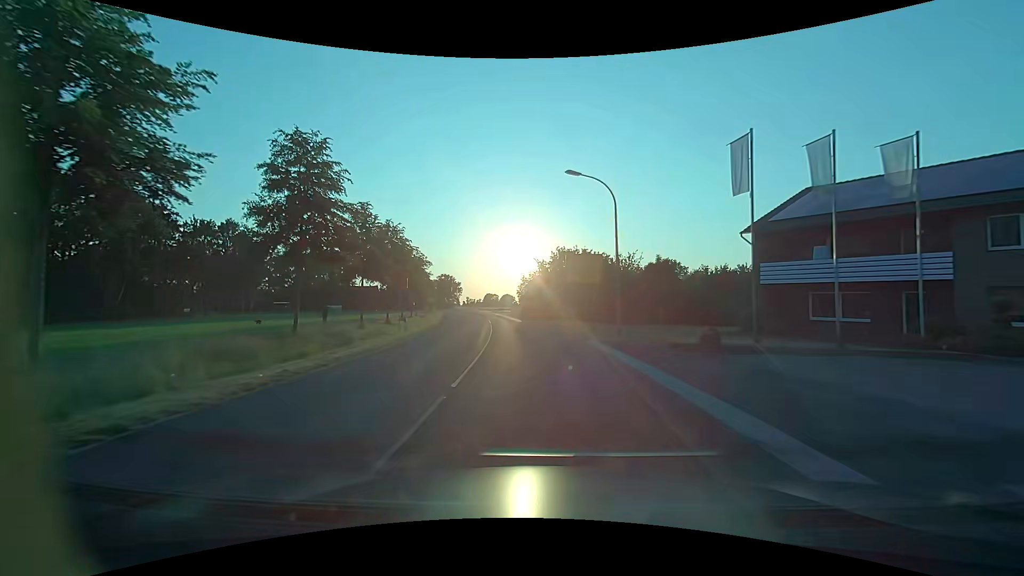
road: secondary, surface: asphalt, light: Day
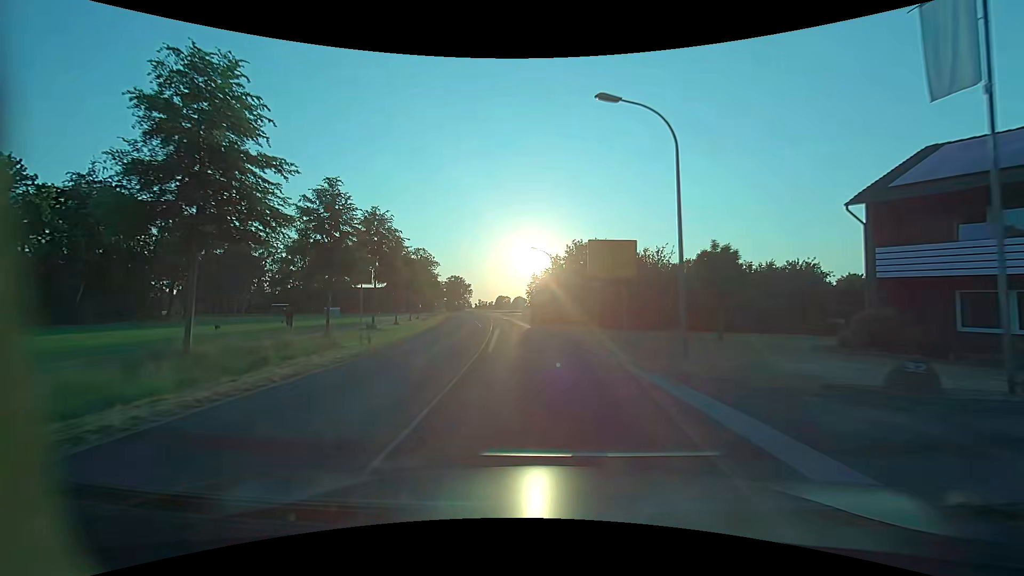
(-0.1, +8.2) m; -1°
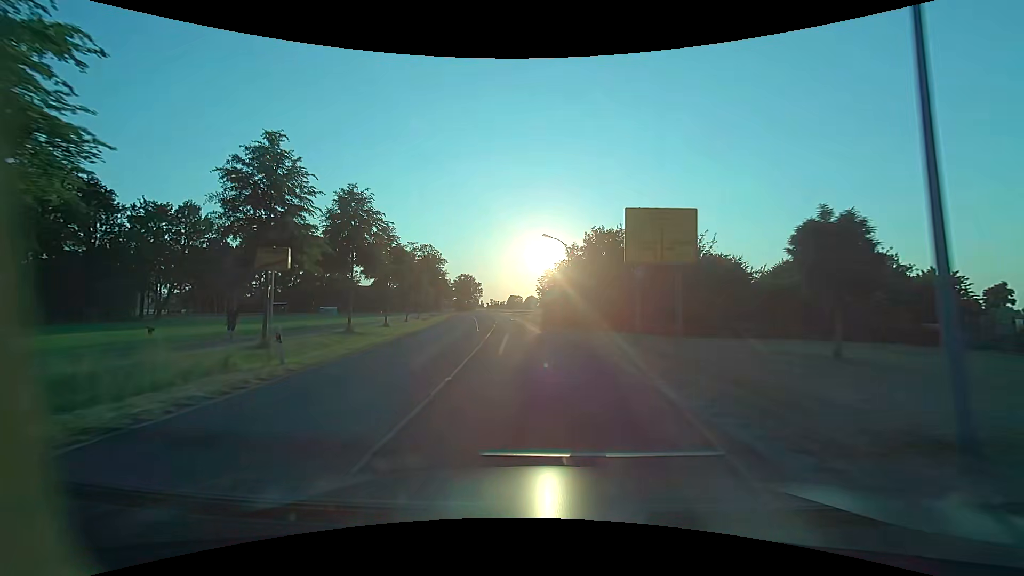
(-0.1, +8.2) m; -1°
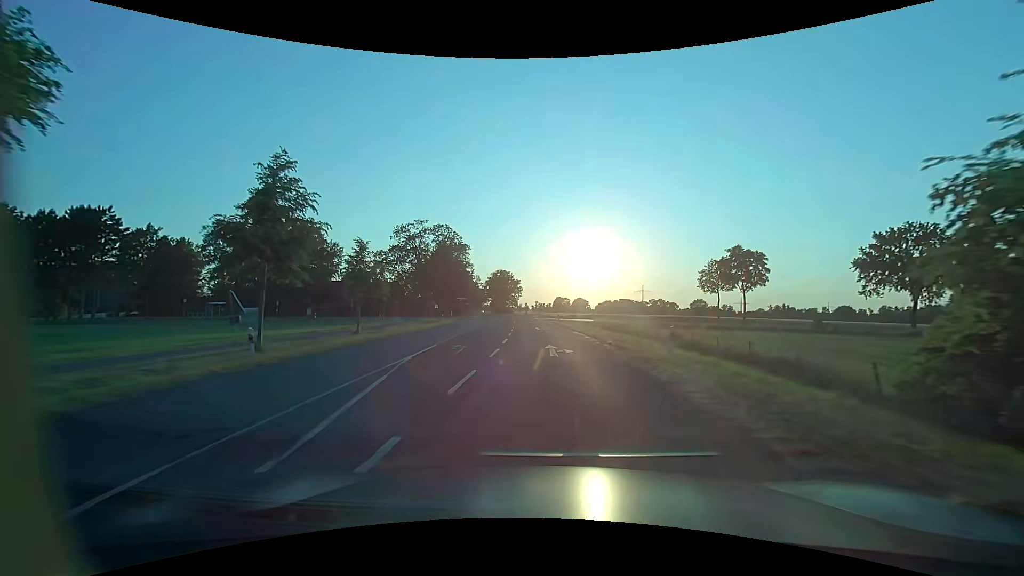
(-2.4, +42.4) m; -6°
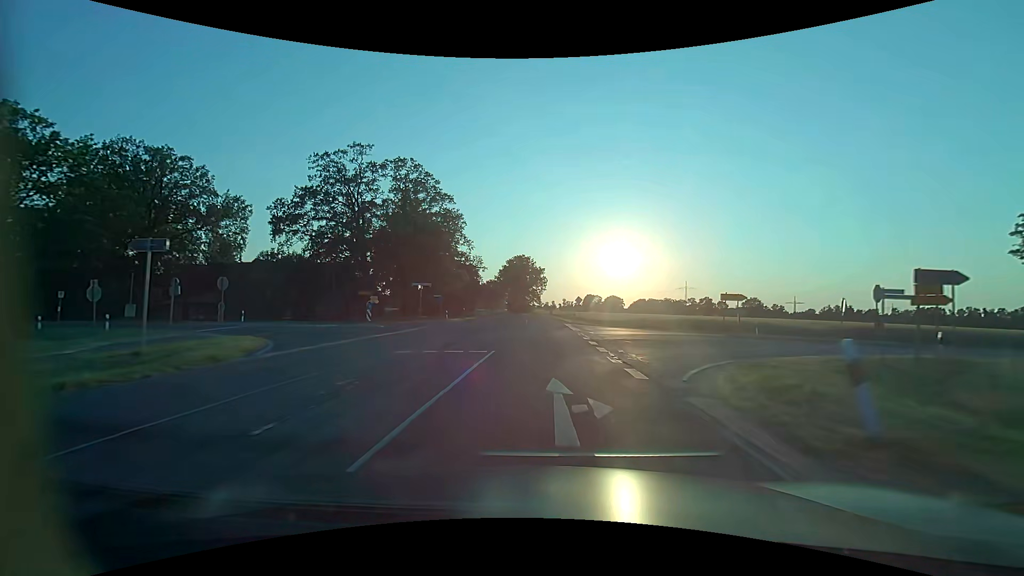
(-1.1, +50.0) m; -3°
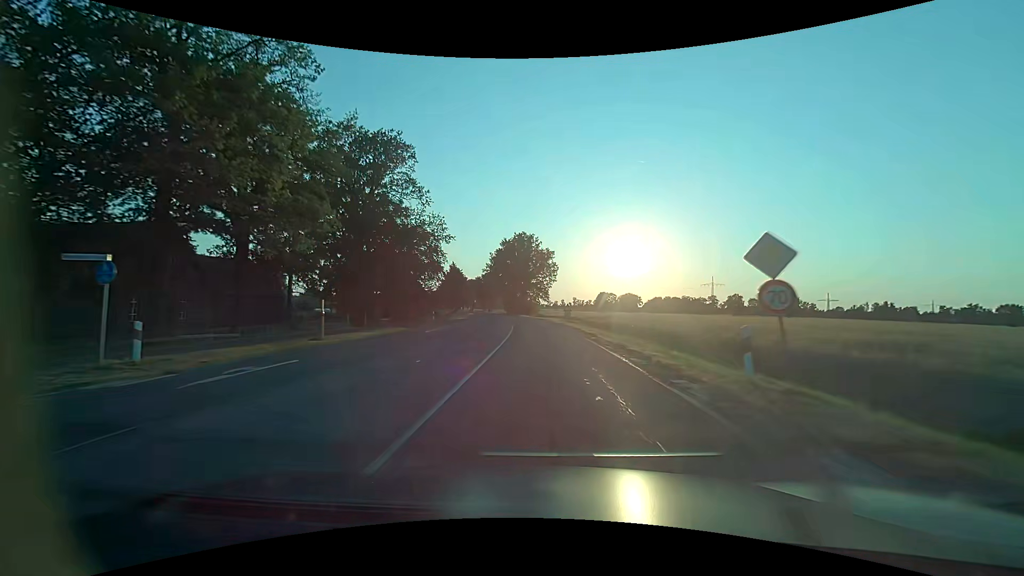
(-0.1, +43.0) m; -1°
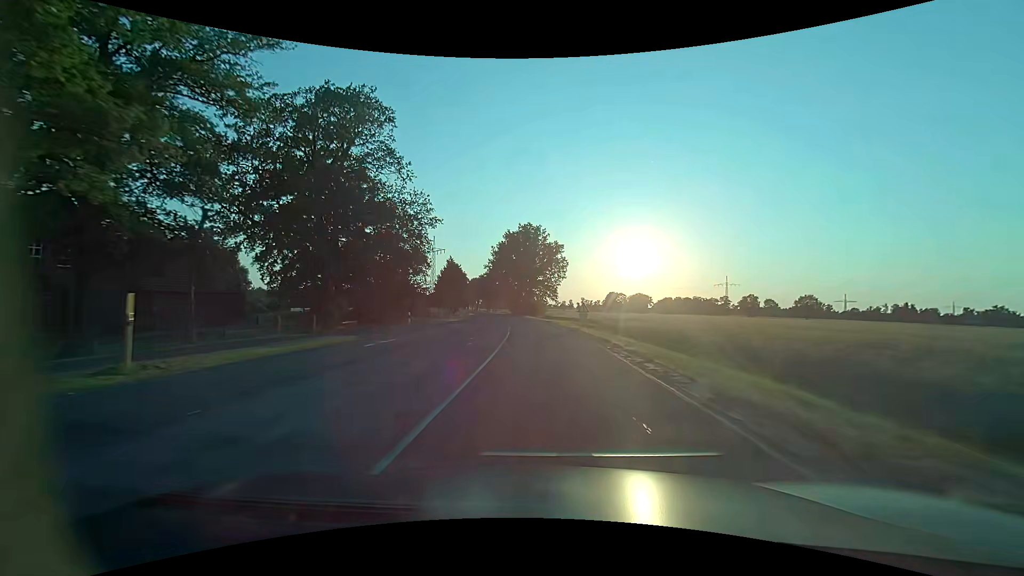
(-0.1, +10.9) m; -1°
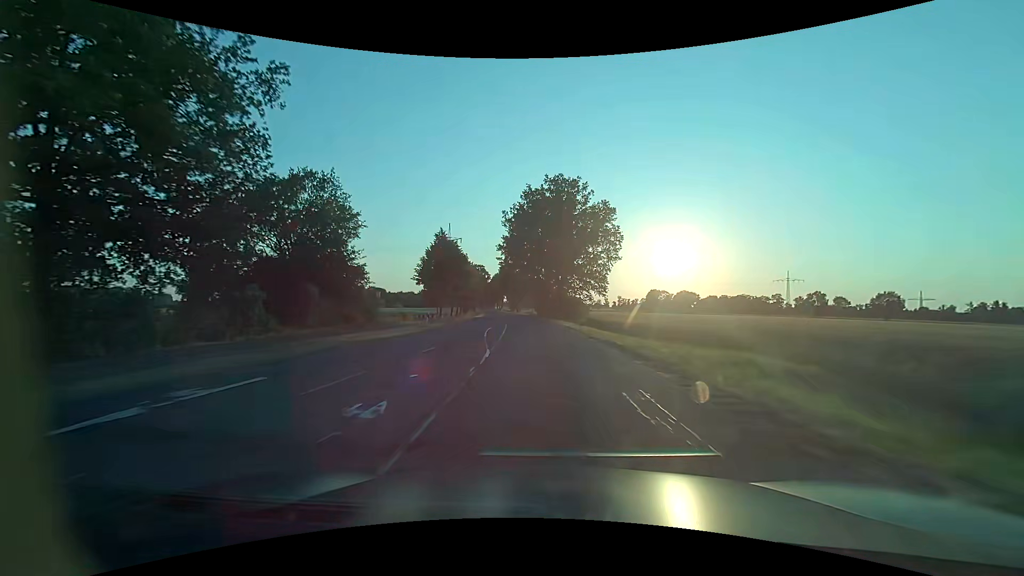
(-1.0, +33.1) m; -4°
(0, +10) (-1, +20) (-1, +30) (-2, +40) (-2, +50) (-3, +60) (-4, +70) (-5, +80) (-6, +90) (-7, +100) m
